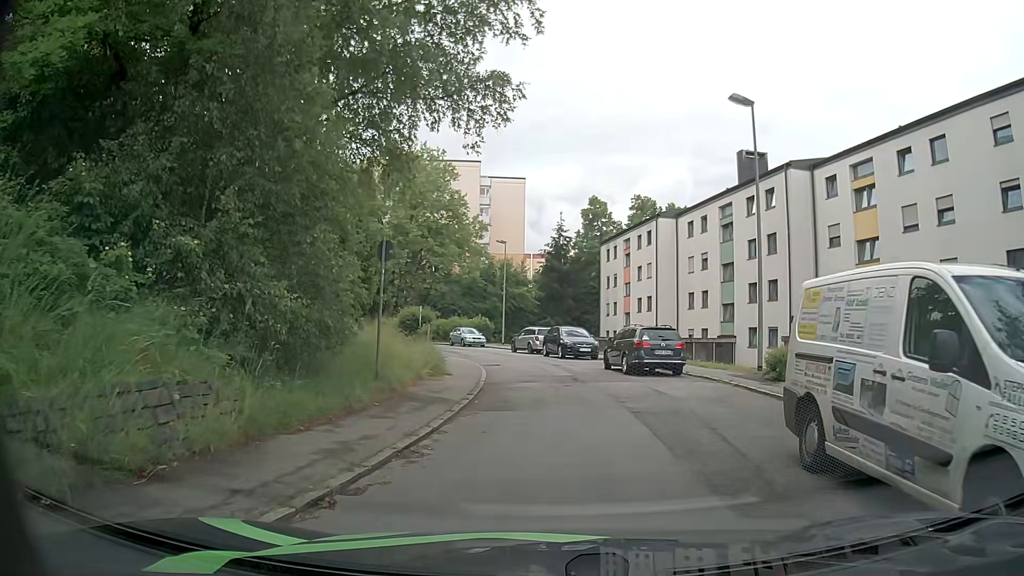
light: Day
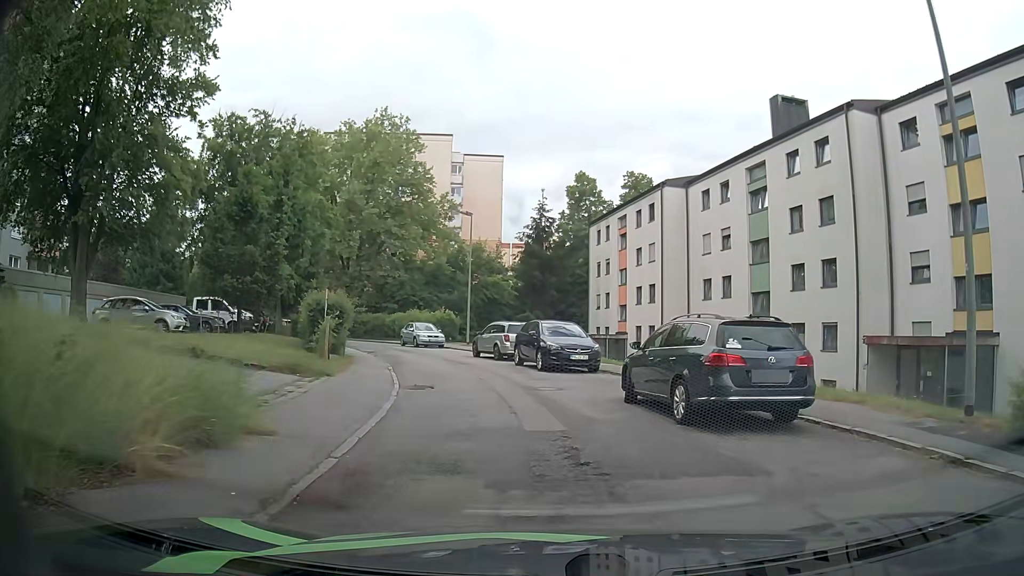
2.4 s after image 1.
(+0.2, +11.2) m; +1°
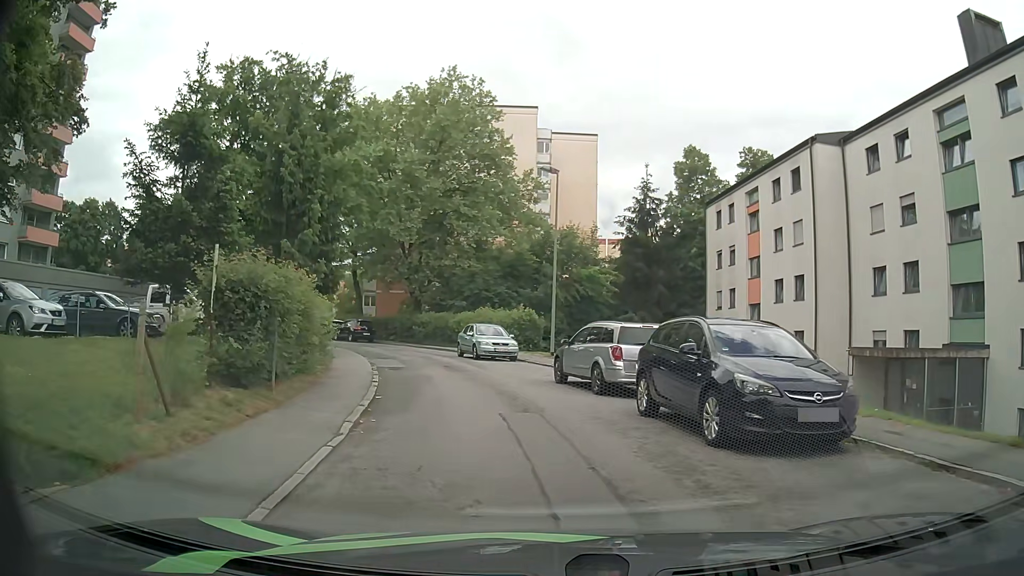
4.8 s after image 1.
(-0.5, +12.0) m; -10°
